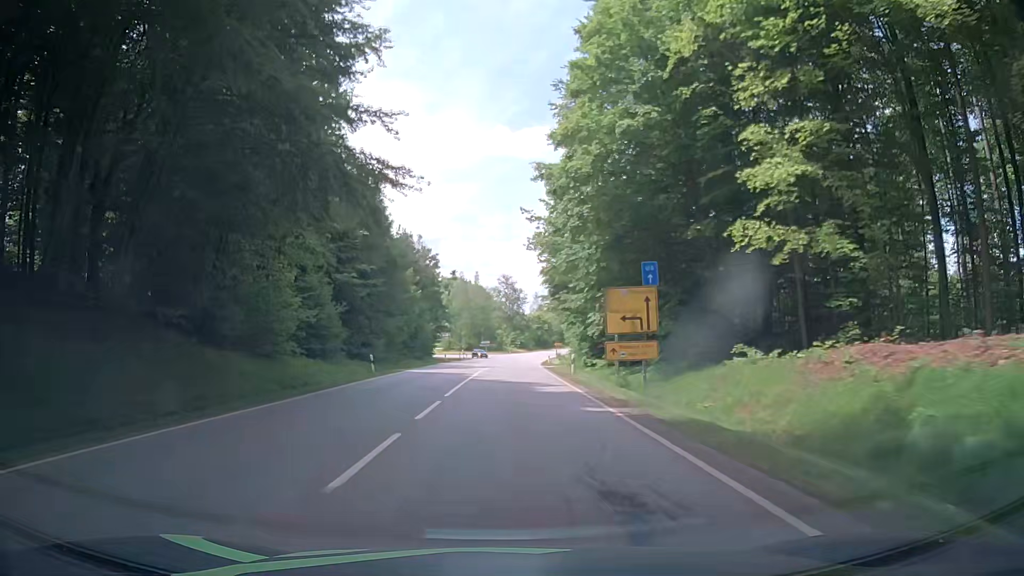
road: secondary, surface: asphalt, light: Day
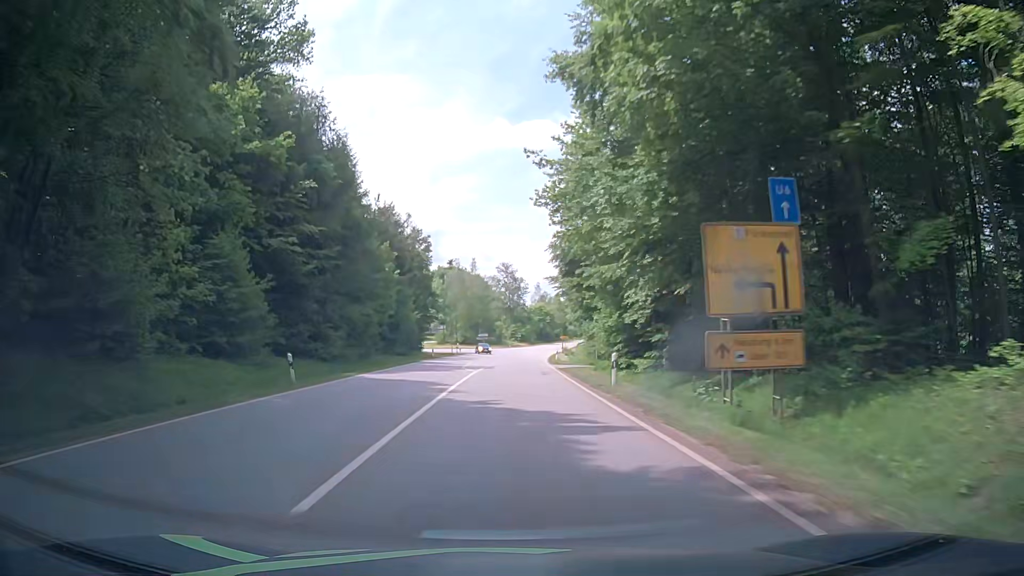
(0.0, +12.8) m; 0°
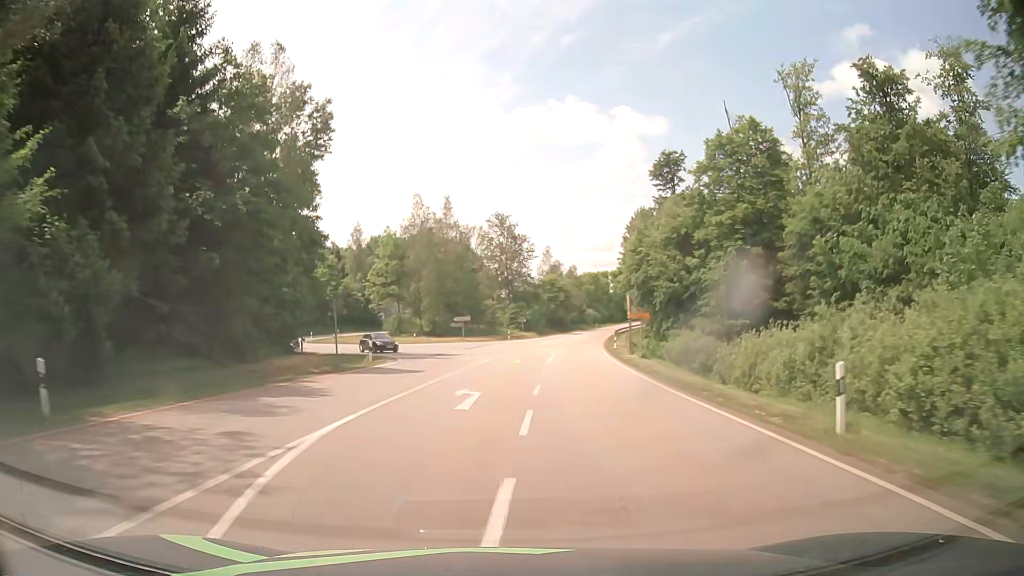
(-0.2, +56.0) m; 0°
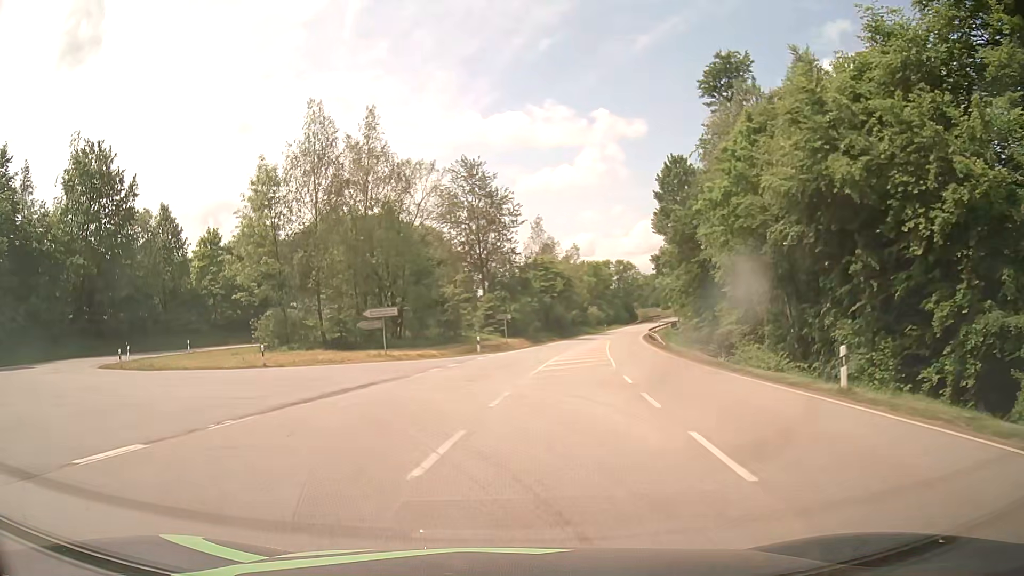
(+0.6, +38.7) m; +2°
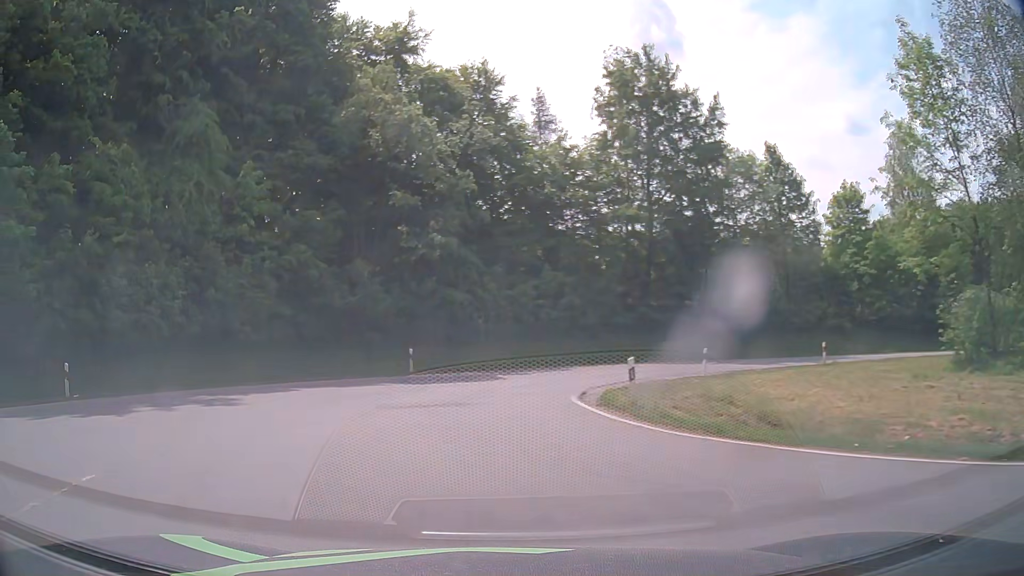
(-9.5, +20.9) m; -54°
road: tertiary
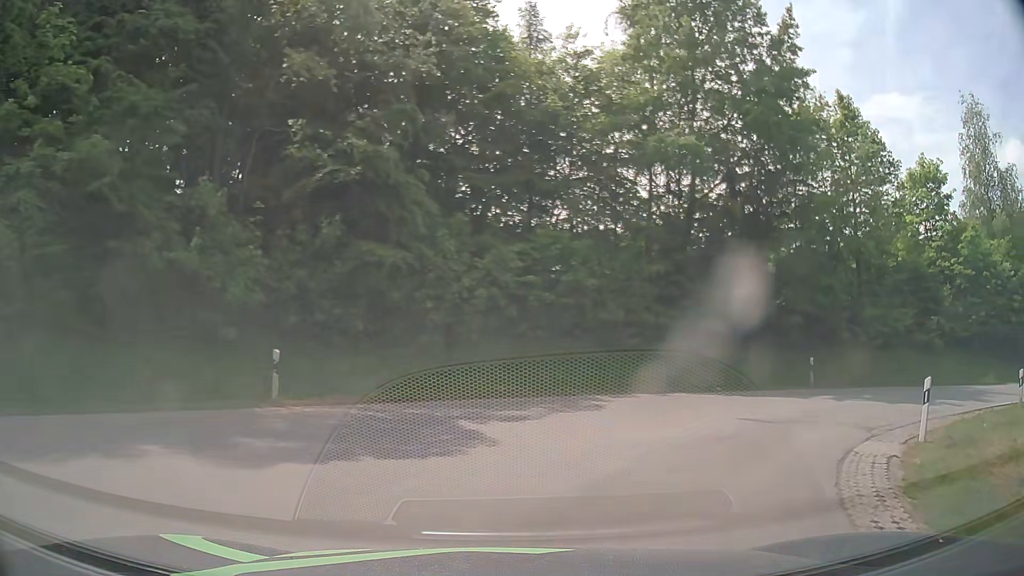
(-1.0, +15.4) m; +4°
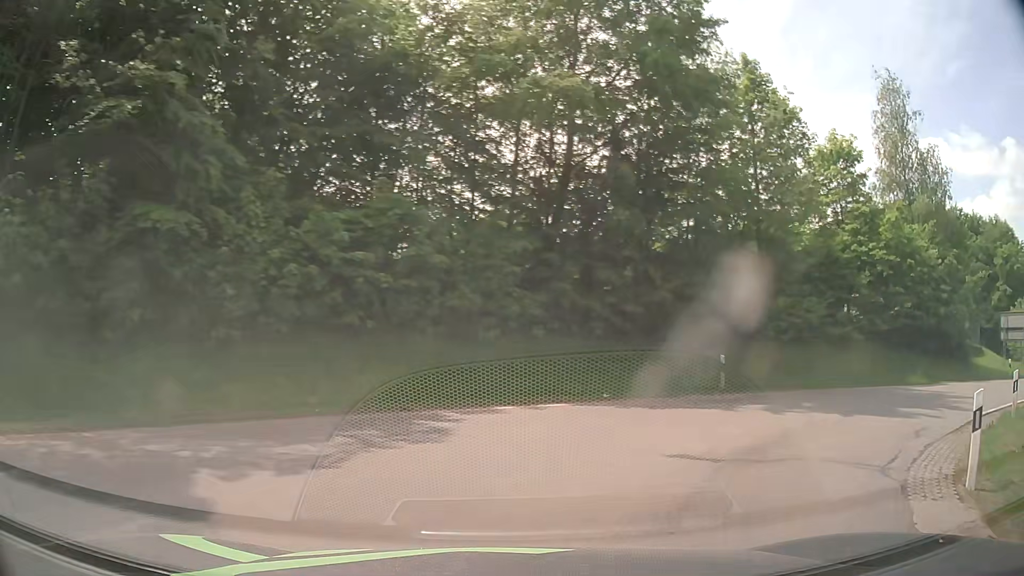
(+0.5, +4.9) m; +12°
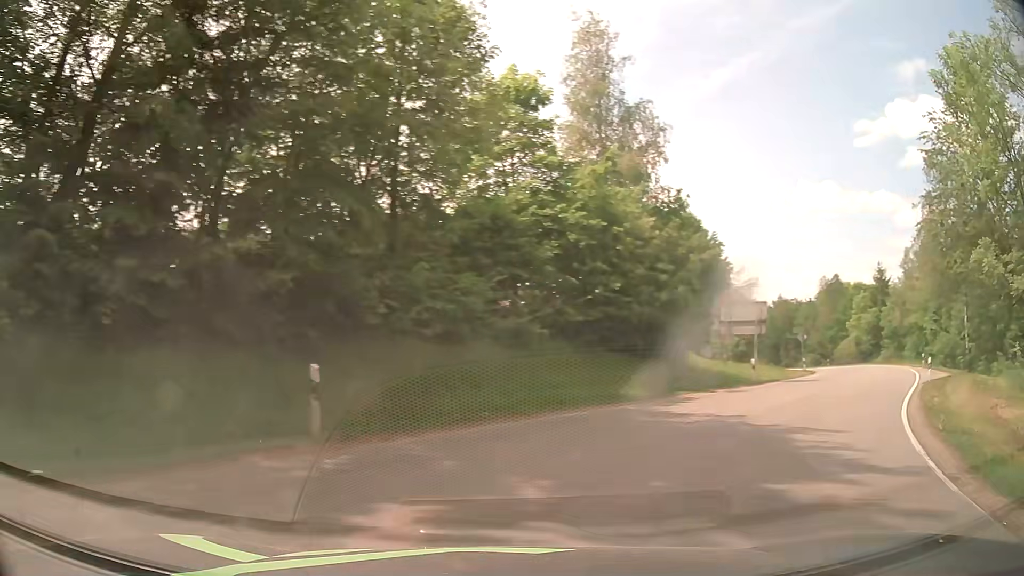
(+2.7, +9.4) m; +32°
(+3, +9) (+9, +18) (+15, +25) (+21, +33) (+27, +41) (+32, +50) (+36, +59) (+39, +69) (+42, +78) (+43, +88) m
